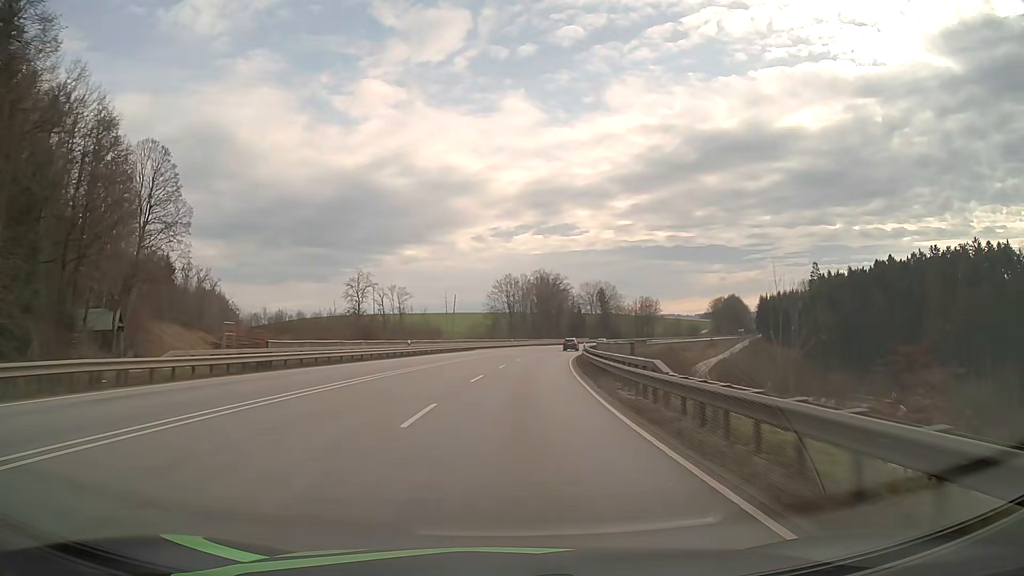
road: primary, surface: asphalt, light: Day
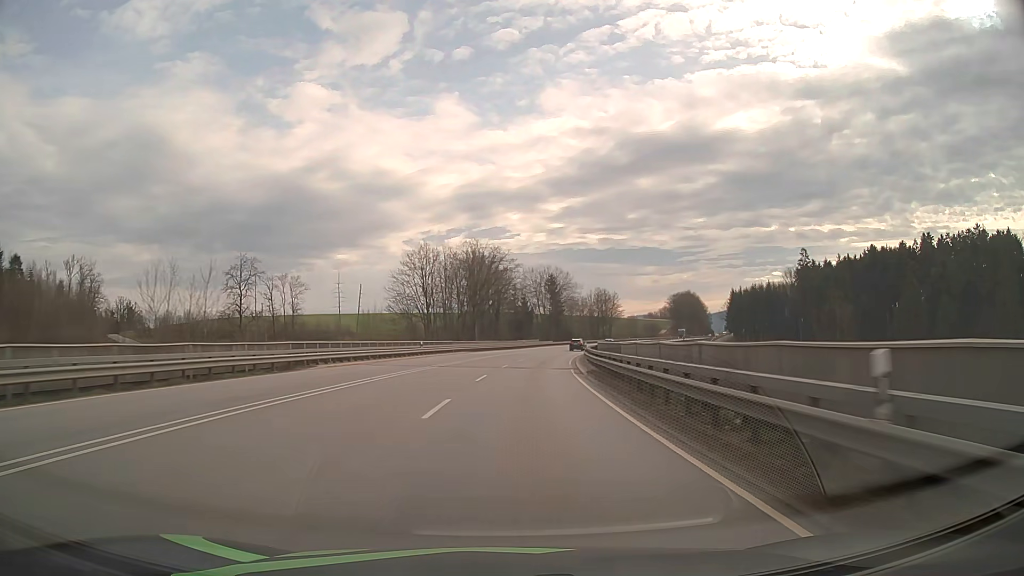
(+2.4, +46.2) m; +6°
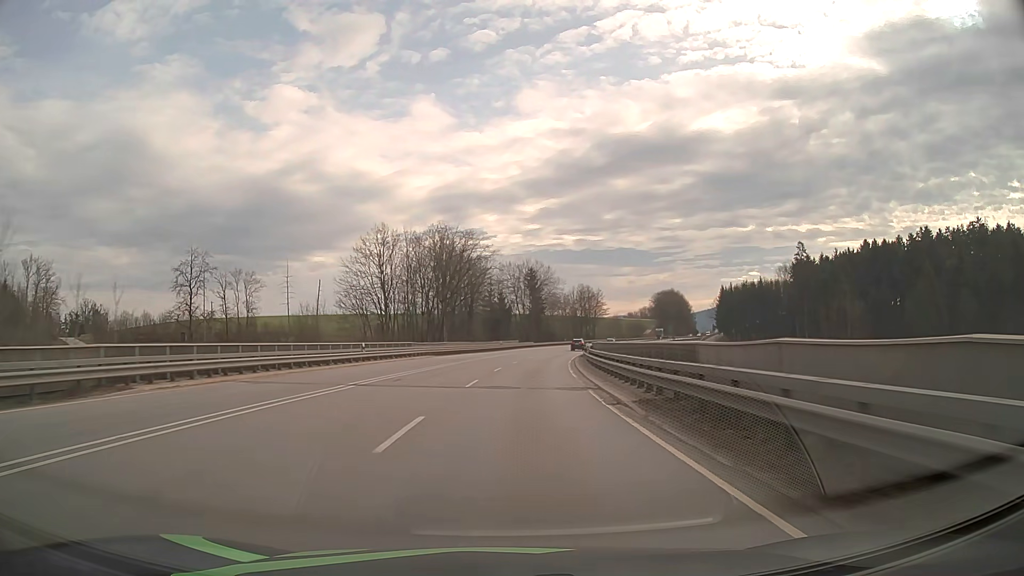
(+0.2, +15.3) m; +2°
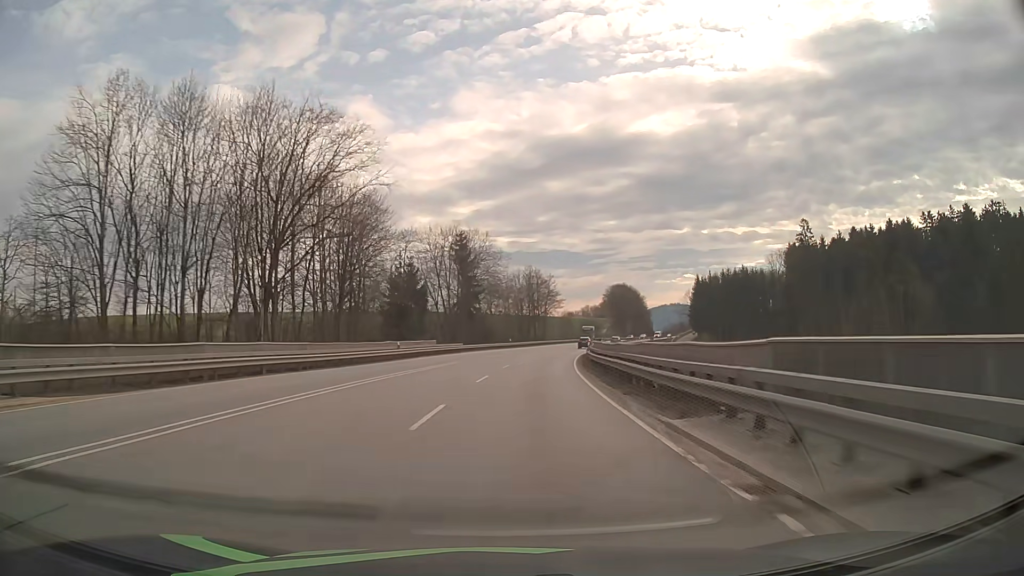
(+2.3, +45.6) m; +6°
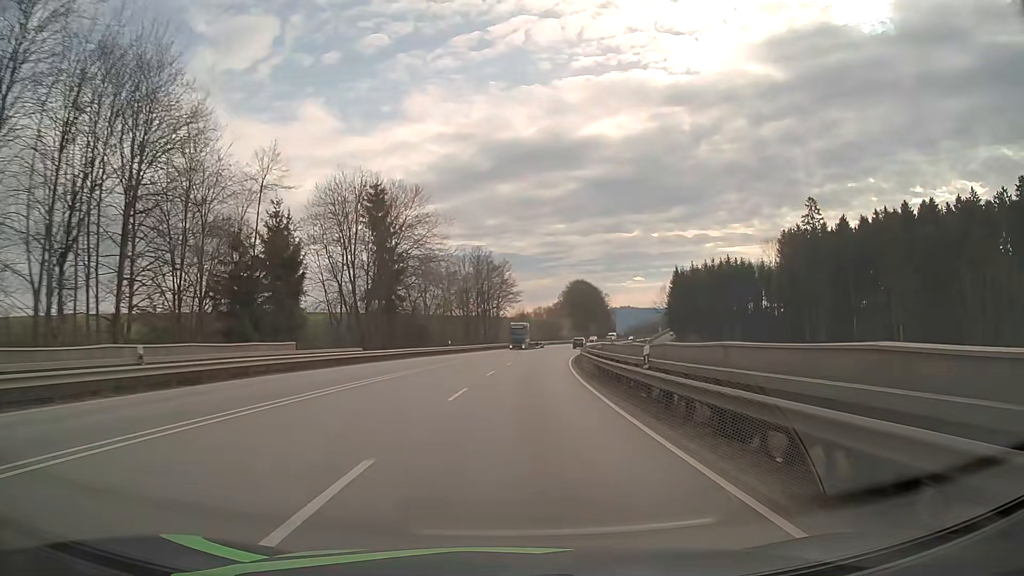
(+1.1, +30.4) m; +4°
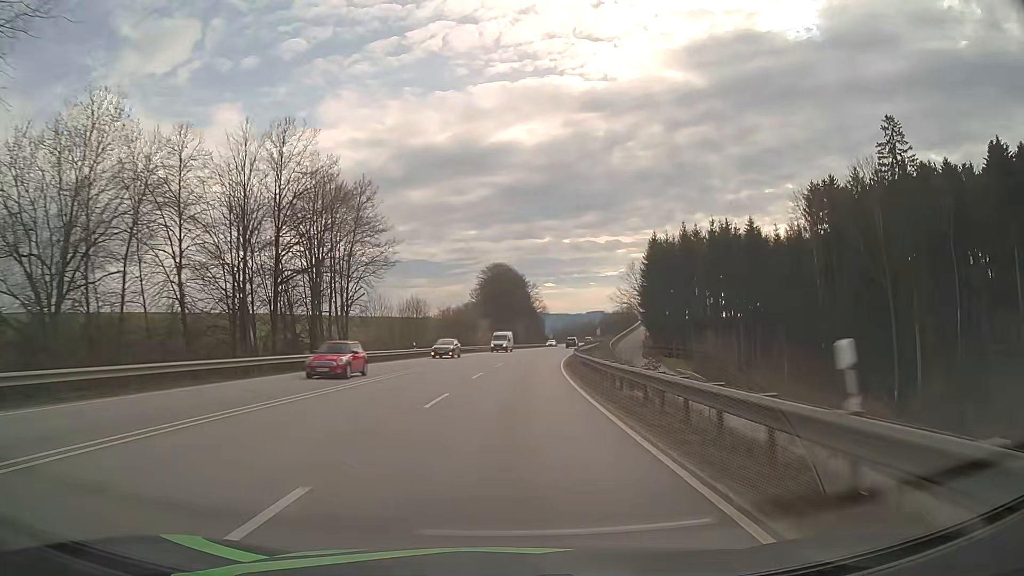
(+4.6, +60.7) m; +8°
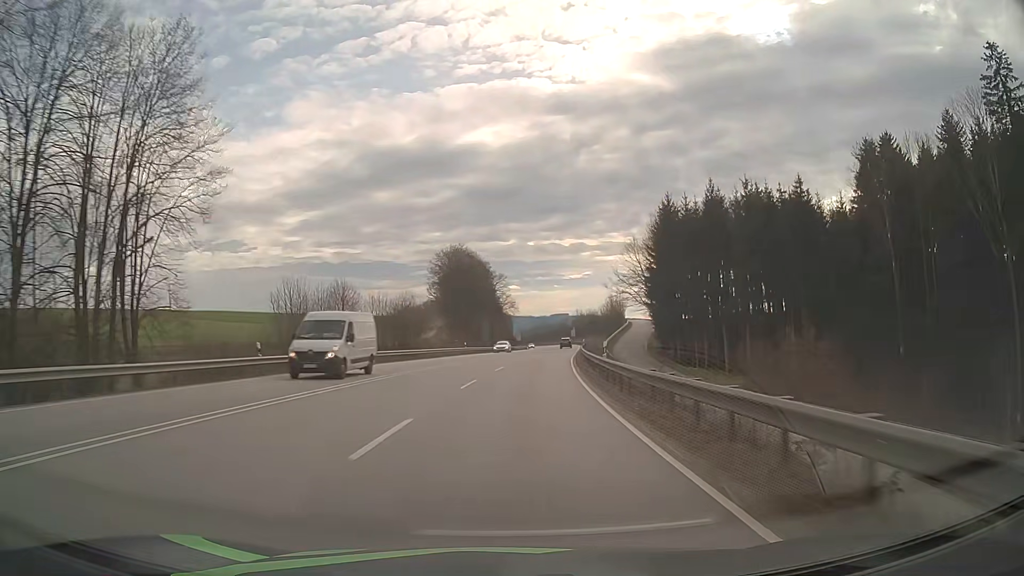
(+0.7, +30.5) m; +3°
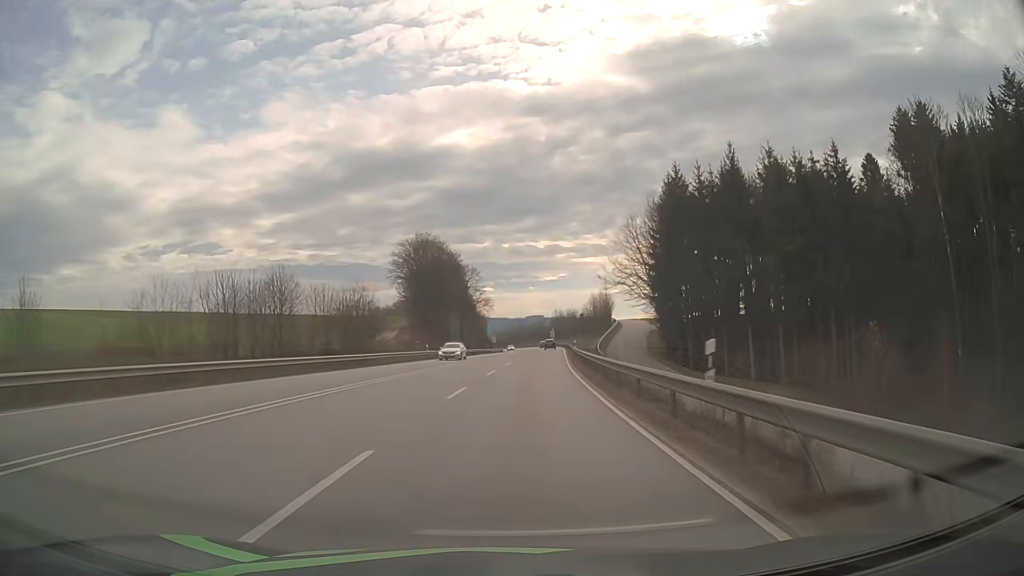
(+0.3, +15.2) m; +2°
(0, +10) (+1, +20) (+1, +30) (+2, +40) (+2, +50) (+3, +60) (+4, +70) (+5, +80) (+6, +90) (+7, +100) m
